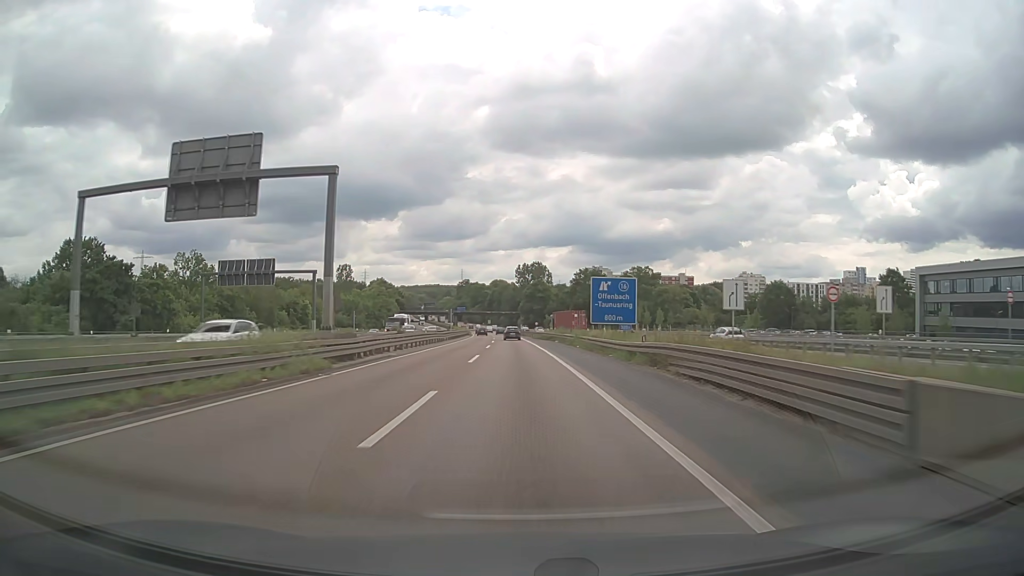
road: motorway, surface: asphalt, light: Day
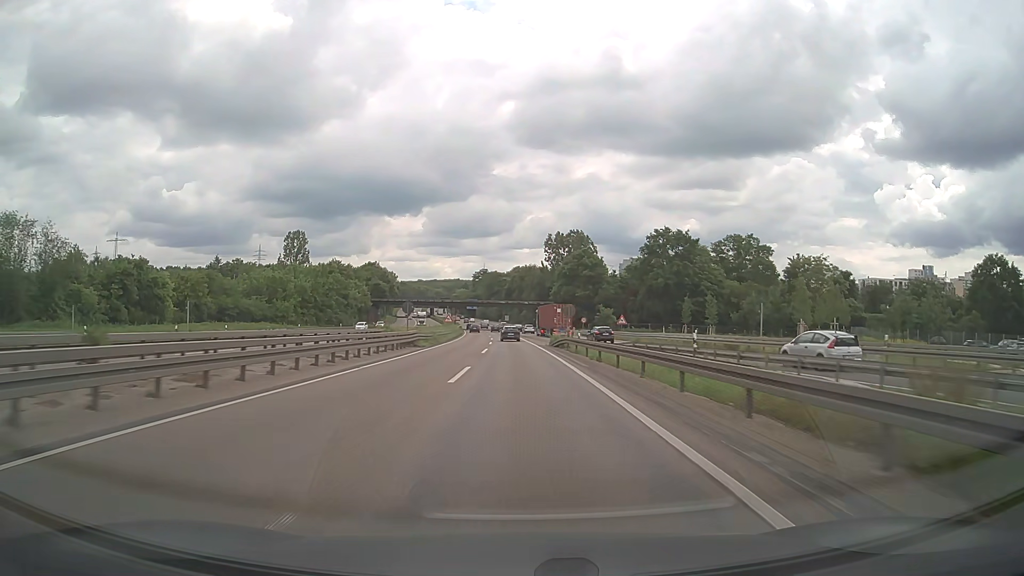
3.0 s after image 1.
(-1.2, +80.4) m; -2°
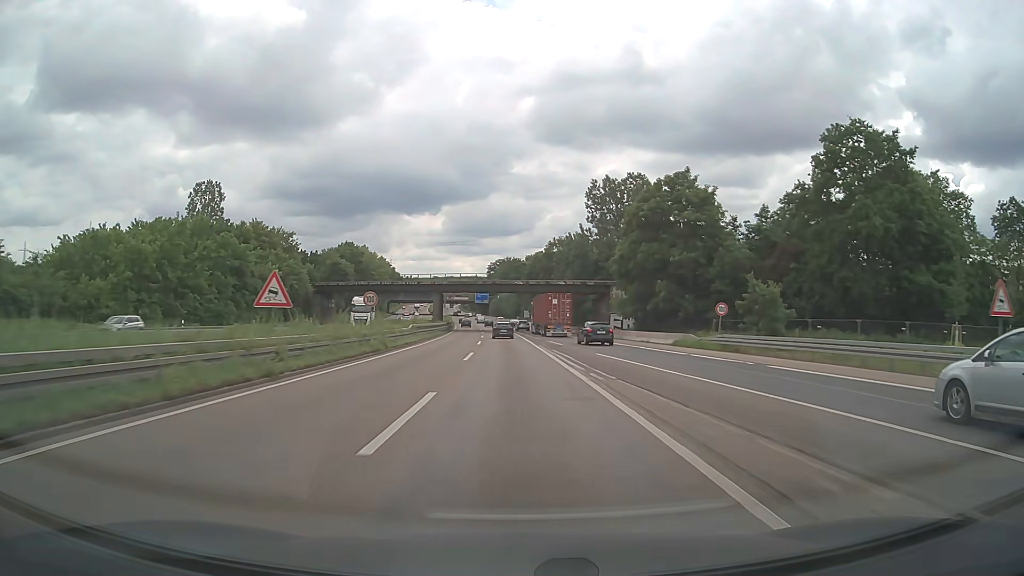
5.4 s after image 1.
(-0.8, +62.7) m; -2°
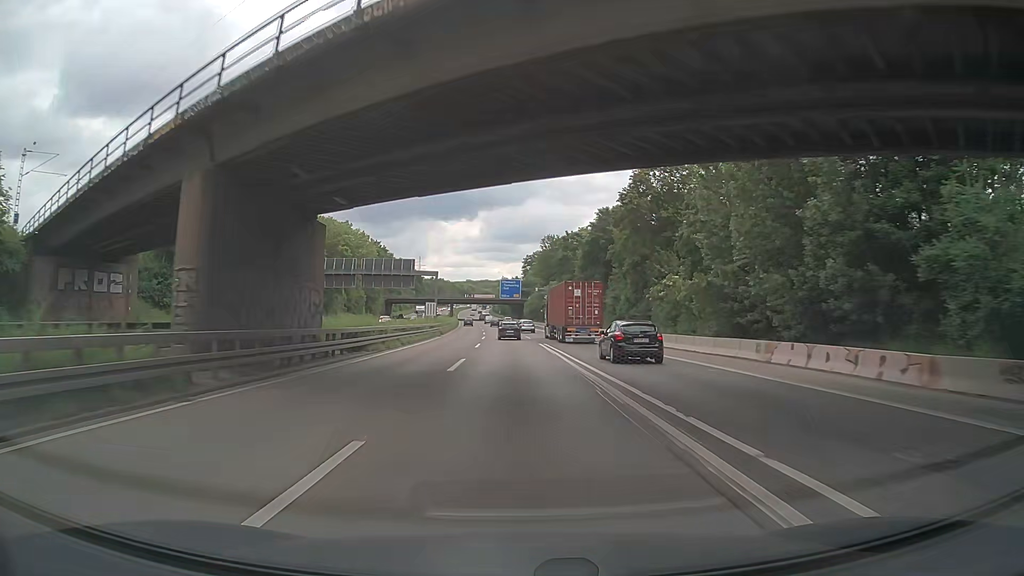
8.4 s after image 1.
(-2.3, +76.5) m; -3°
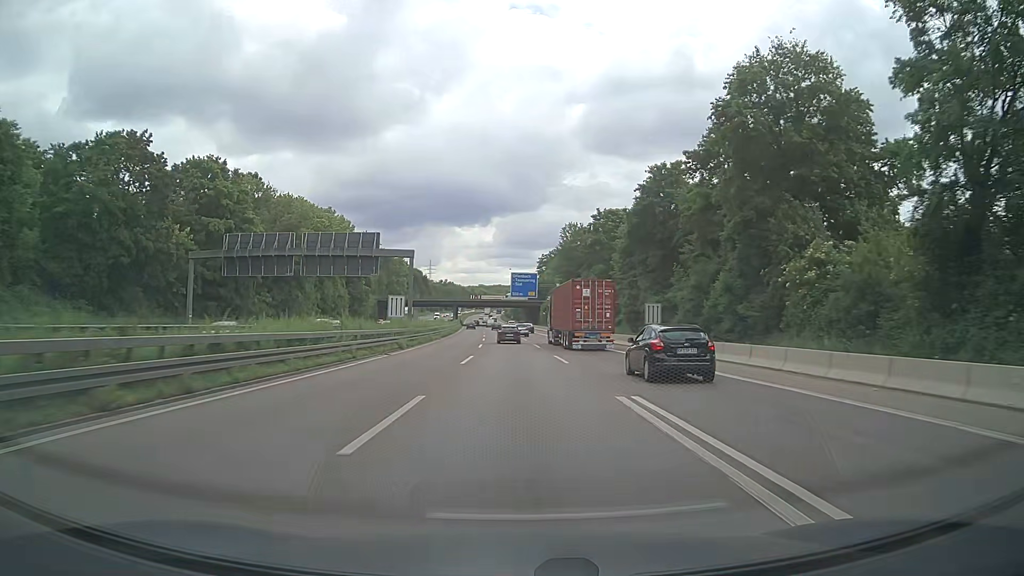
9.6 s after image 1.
(-0.2, +30.2) m; -1°
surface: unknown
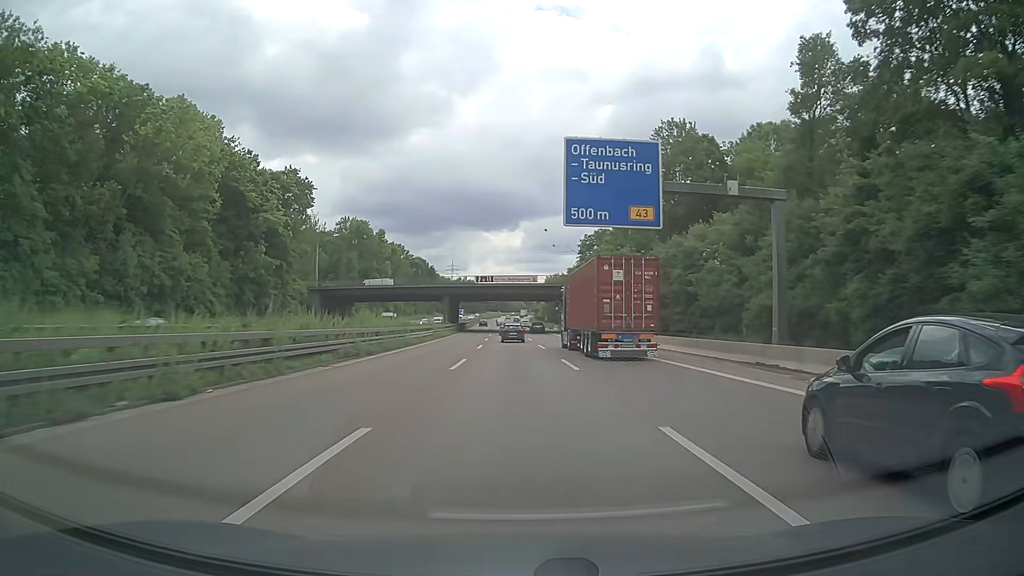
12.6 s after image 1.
(-2.3, +75.7) m; -3°
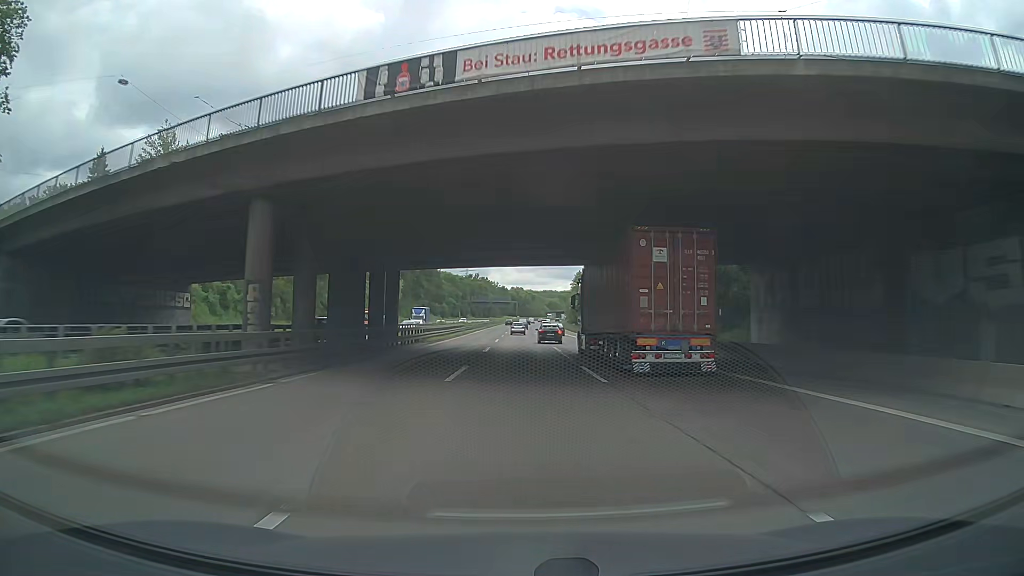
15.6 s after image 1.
(-1.4, +75.8) m; -2°
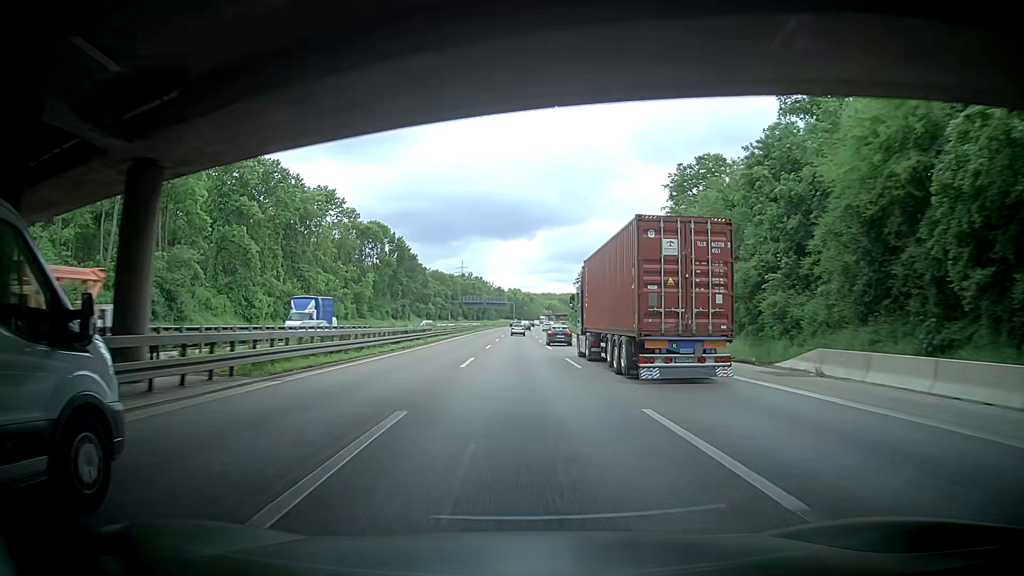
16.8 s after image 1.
(-0.2, +30.1) m; -1°
(0, +10) (0, +20) (0, +30) (0, +40) (+1, +50) (+1, +60) (+1, +70) (+2, +80) (+2, +90) (+2, +100) m
